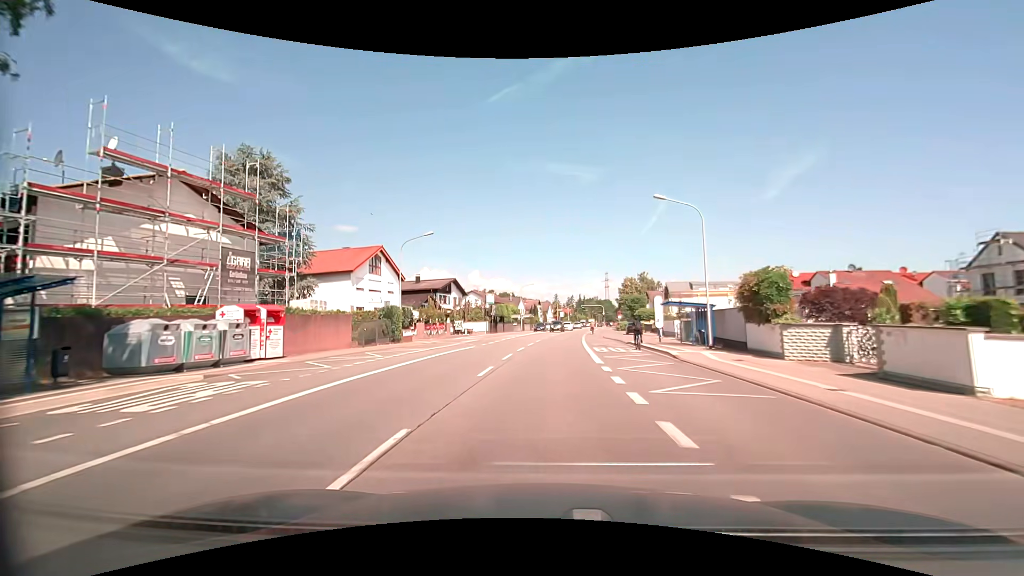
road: primary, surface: asphalt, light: Day
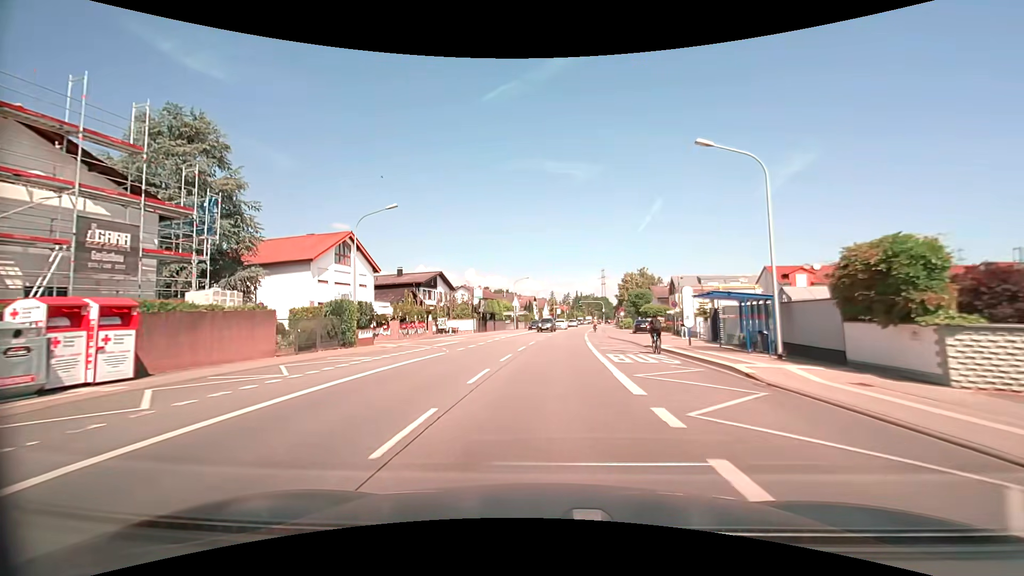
(0.0, +7.6) m; 0°
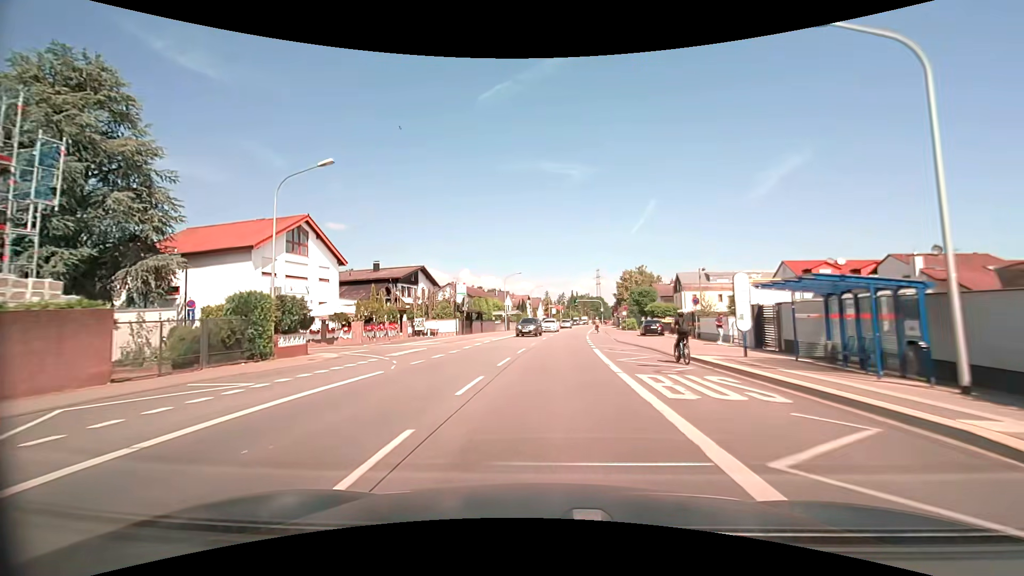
(0.0, +7.6) m; +1°
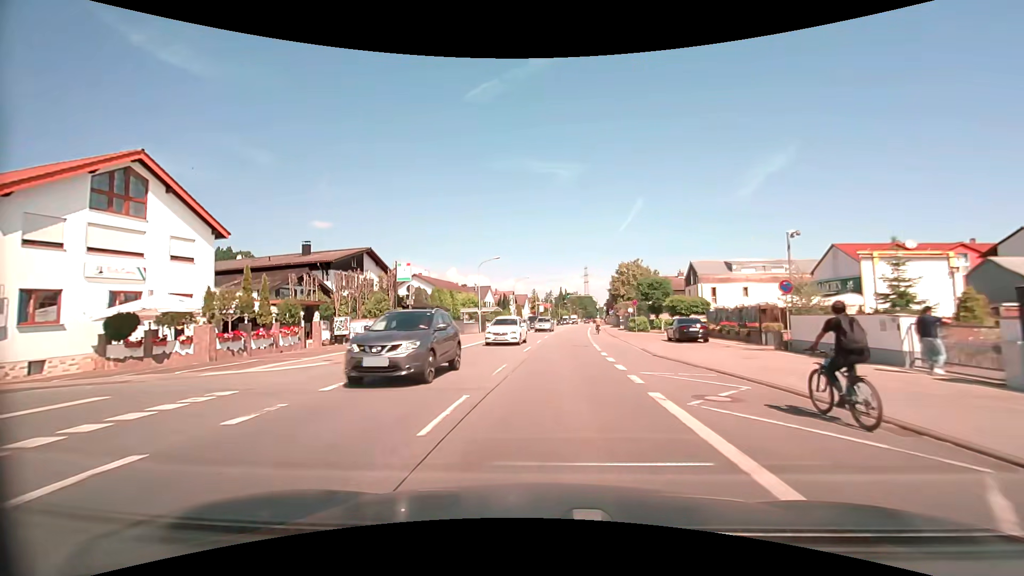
(+0.2, +15.2) m; +1°
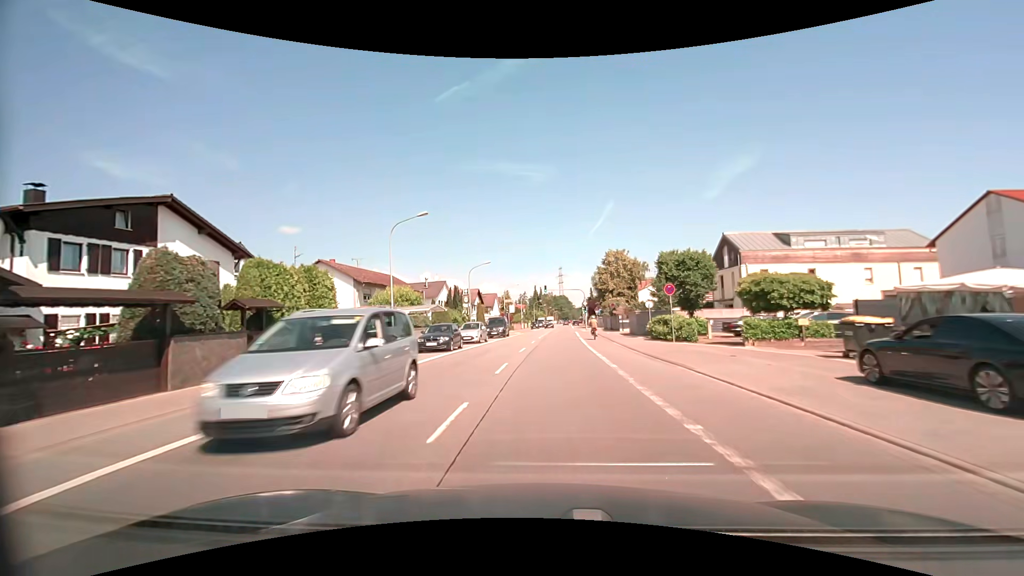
(+0.6, +22.7) m; +3°
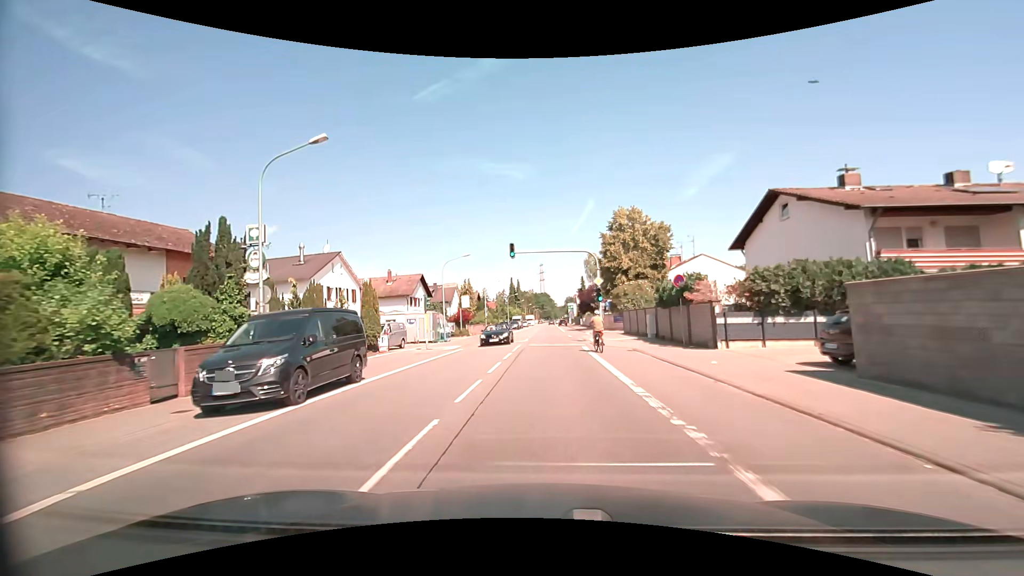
(+0.8, +35.6) m; +2°
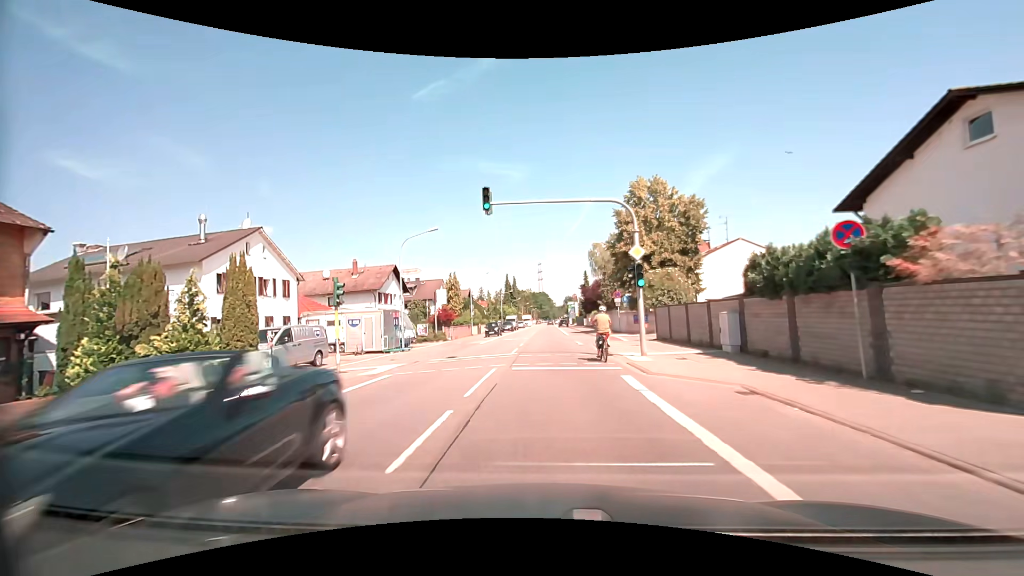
(0.0, +12.8) m; 0°
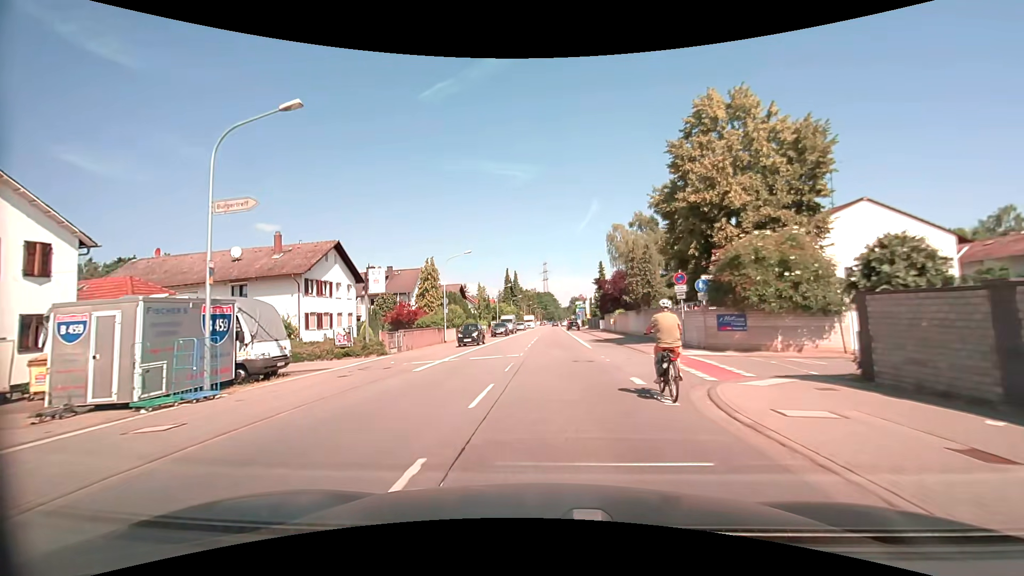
(0.0, +18.9) m; -1°
(0, +10) (0, +20) (0, +30) (+1, +40) (+1, +50) (+1, +60) (+2, +70) (+2, +80) (+2, +90) (+2, +100) m
